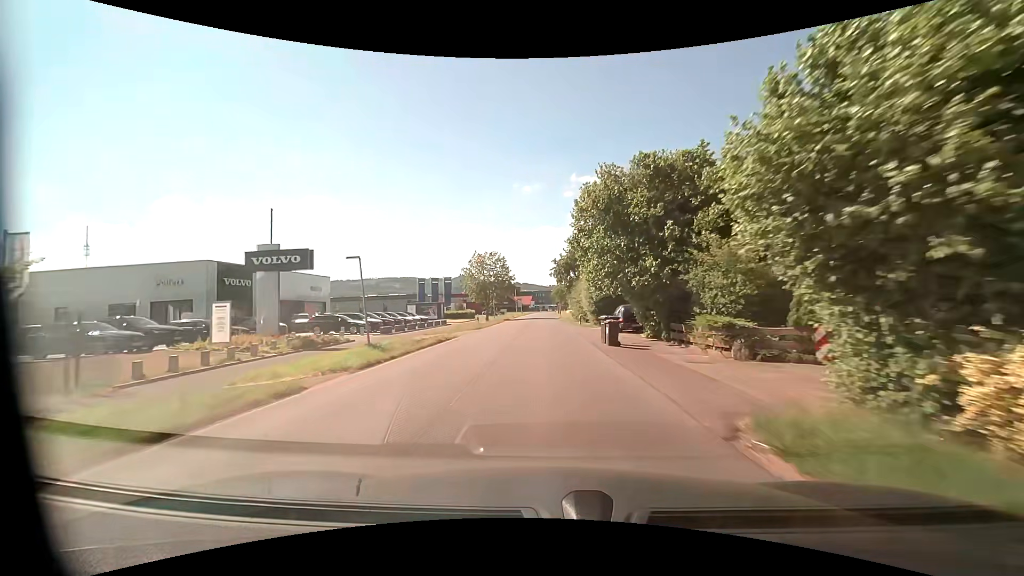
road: unclassified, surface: asphalt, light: Day
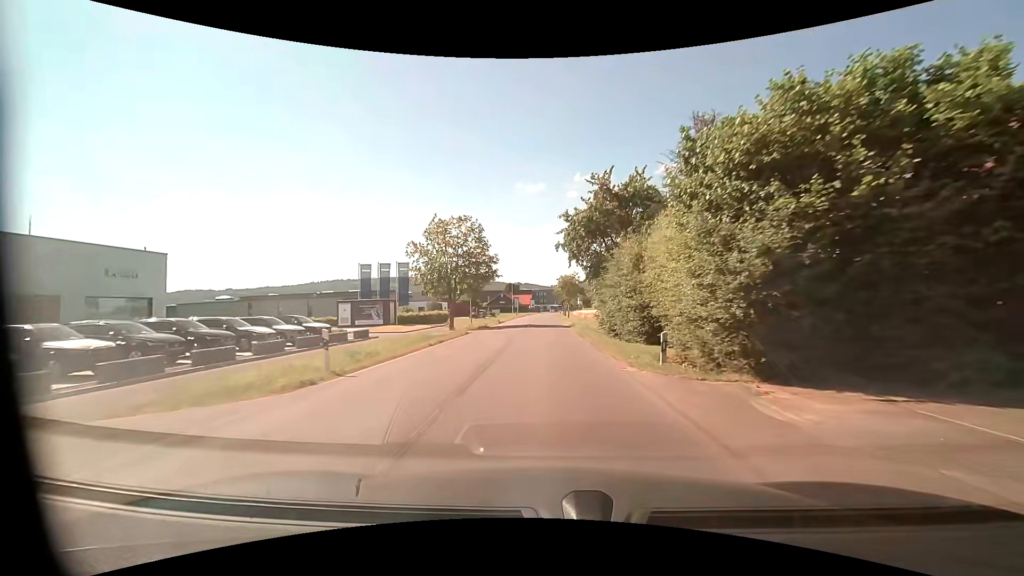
(0.0, +27.5) m; 0°
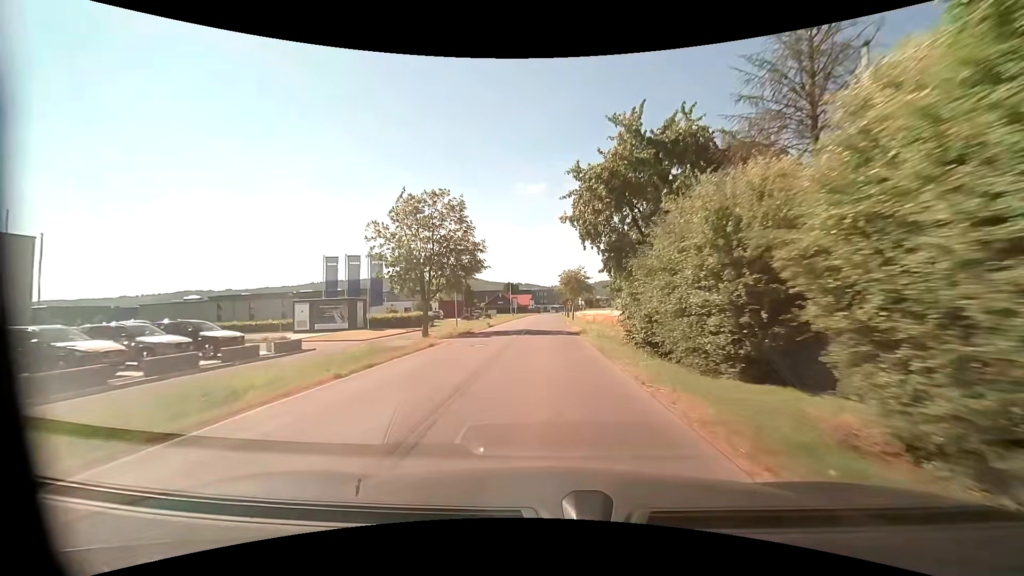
(-0.1, +9.5) m; 0°
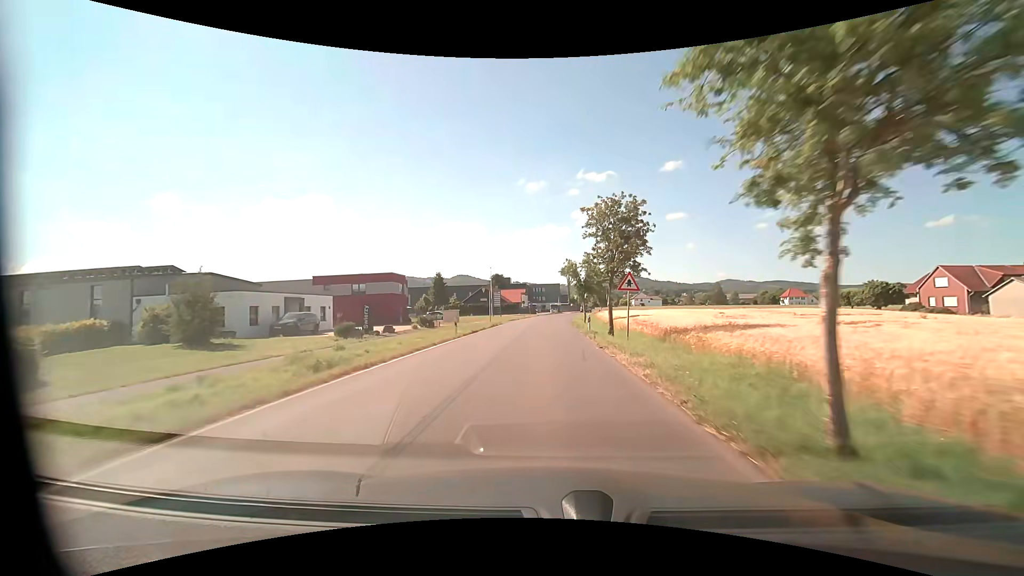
(-0.2, +48.3) m; 0°
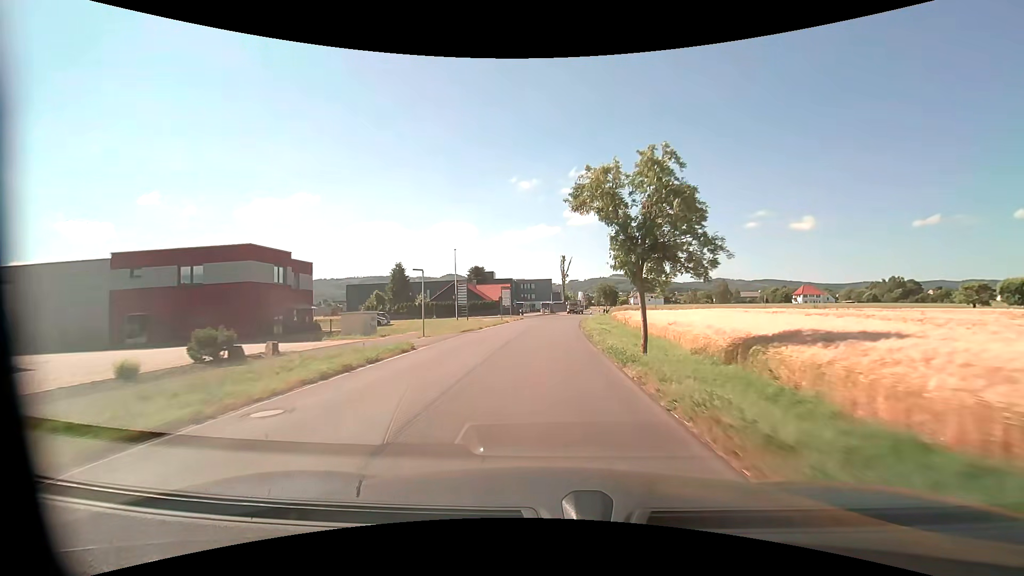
(+0.2, +29.5) m; +1°
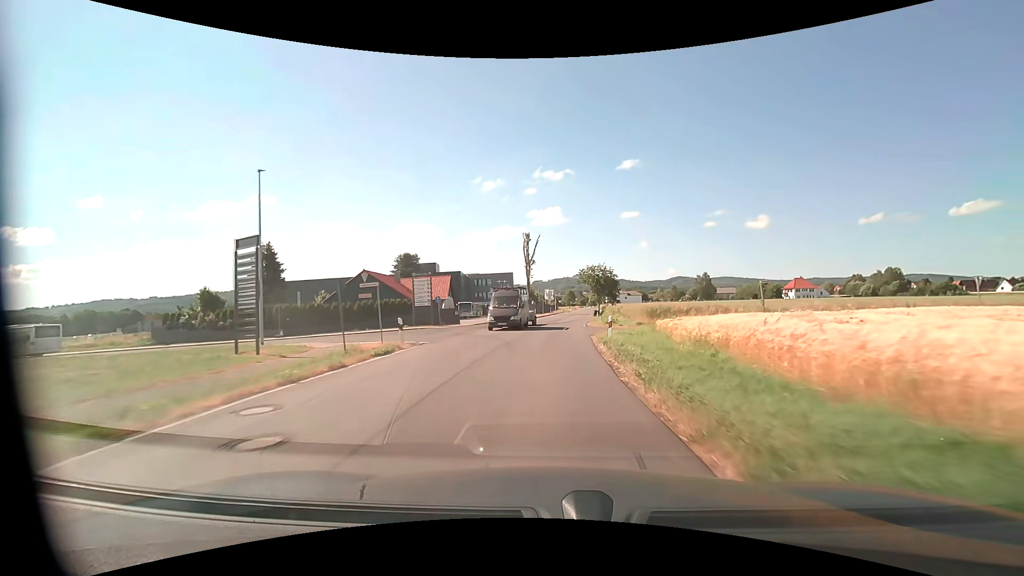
(+1.2, +39.8) m; +4°
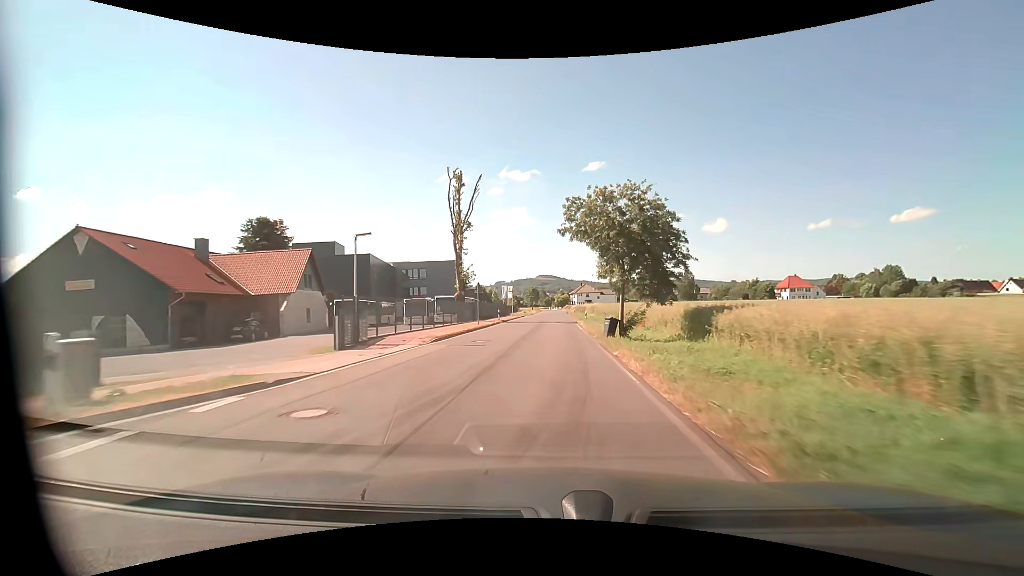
(+1.6, +40.1) m; +4°
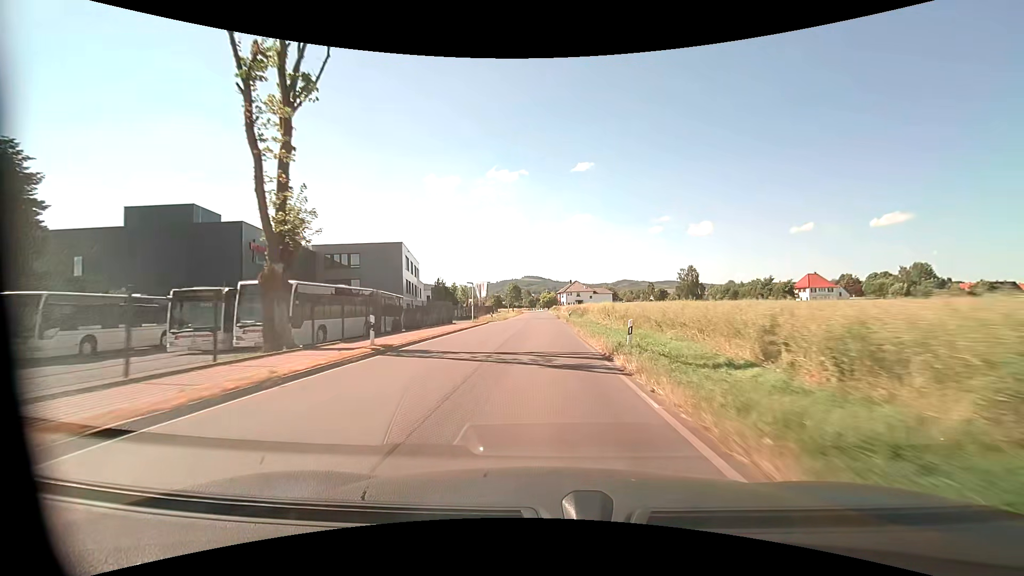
(+0.6, +30.5) m; +2°
(0, +10) (0, +20) (0, +30) (0, +40) (0, +50) (-1, +60) (-1, +70) (-1, +80) (-1, +90) (-1, +100) m
